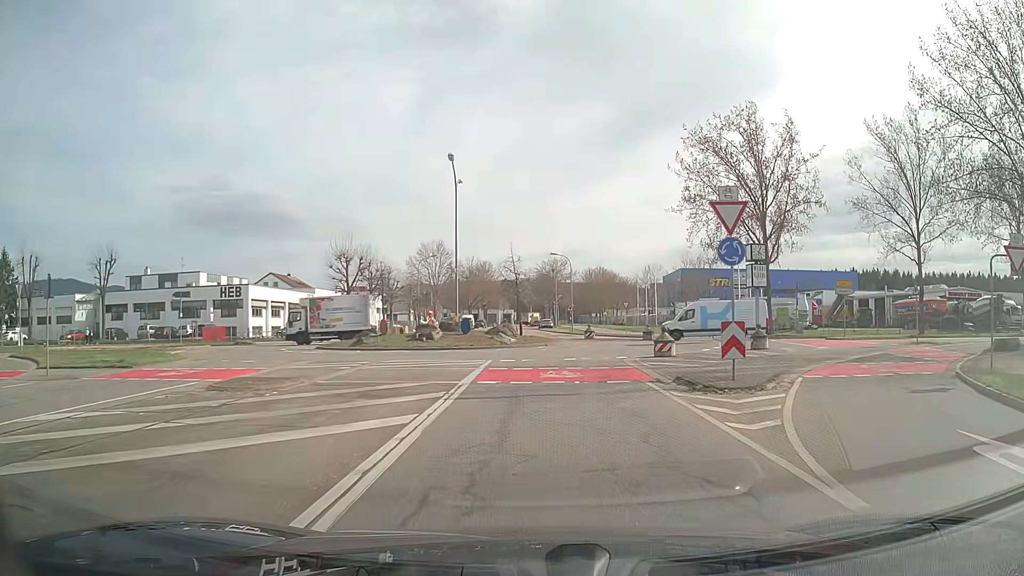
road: tertiary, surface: asphalt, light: Day
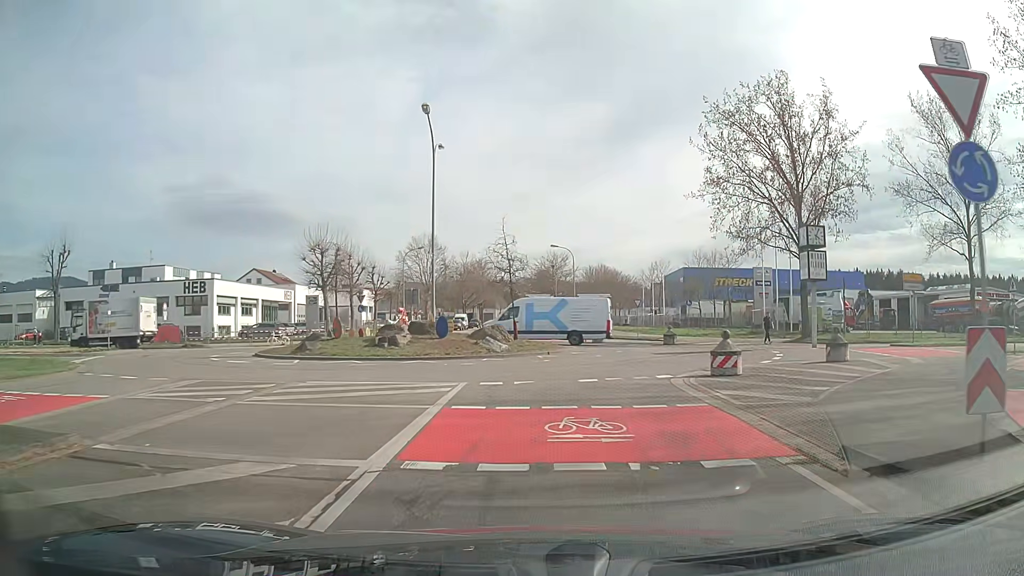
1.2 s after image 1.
(-0.1, +8.3) m; 0°
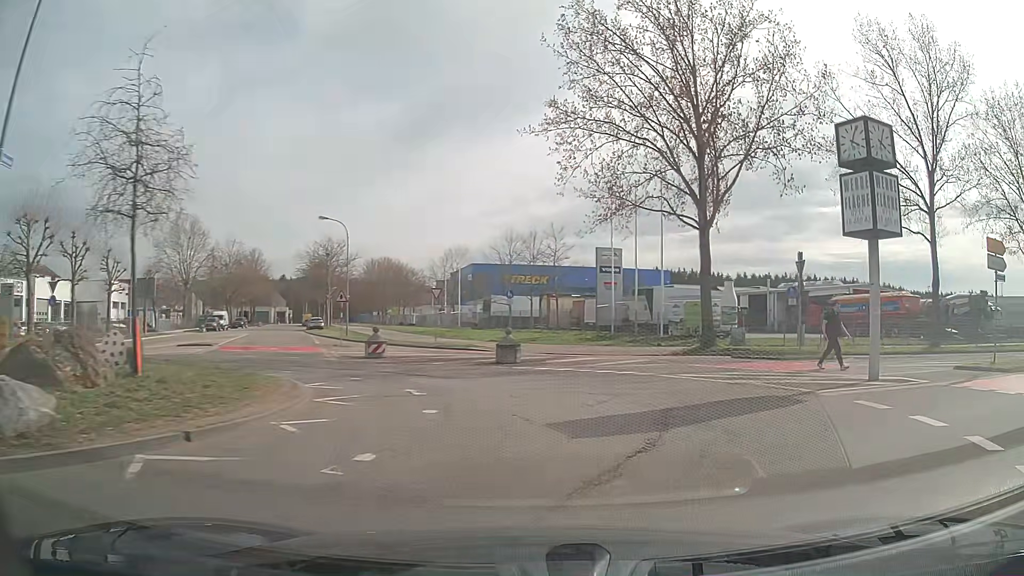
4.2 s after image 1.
(+1.4, +18.5) m; +19°
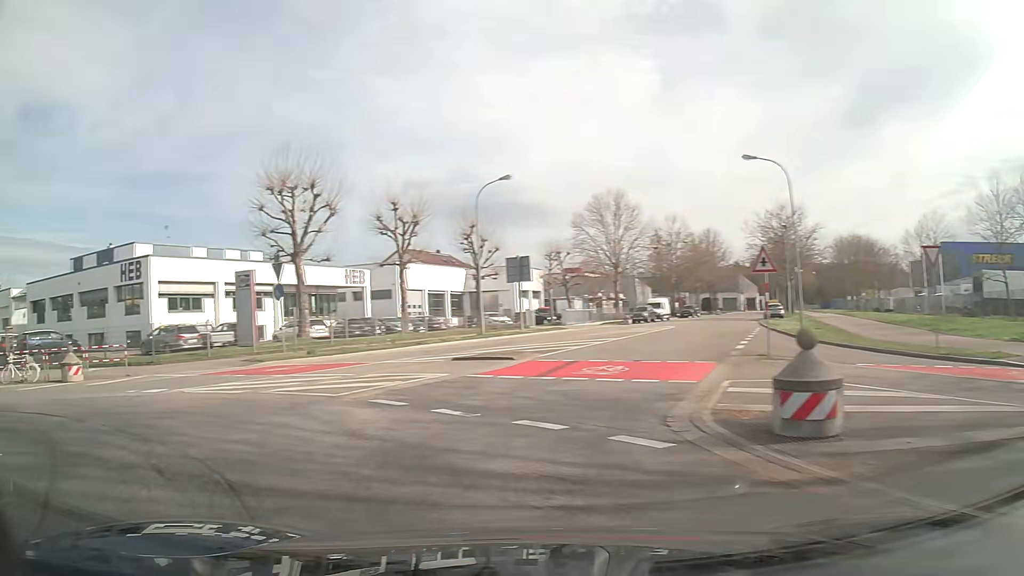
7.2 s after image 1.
(-2.5, +17.2) m; -42°
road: secondary
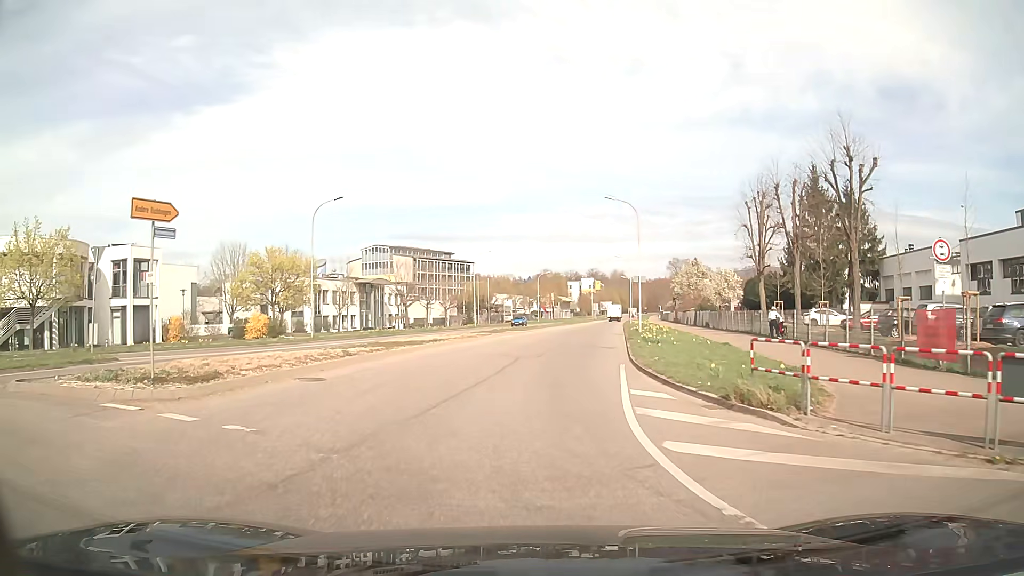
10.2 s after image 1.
(-12.6, +11.5) m; -78°
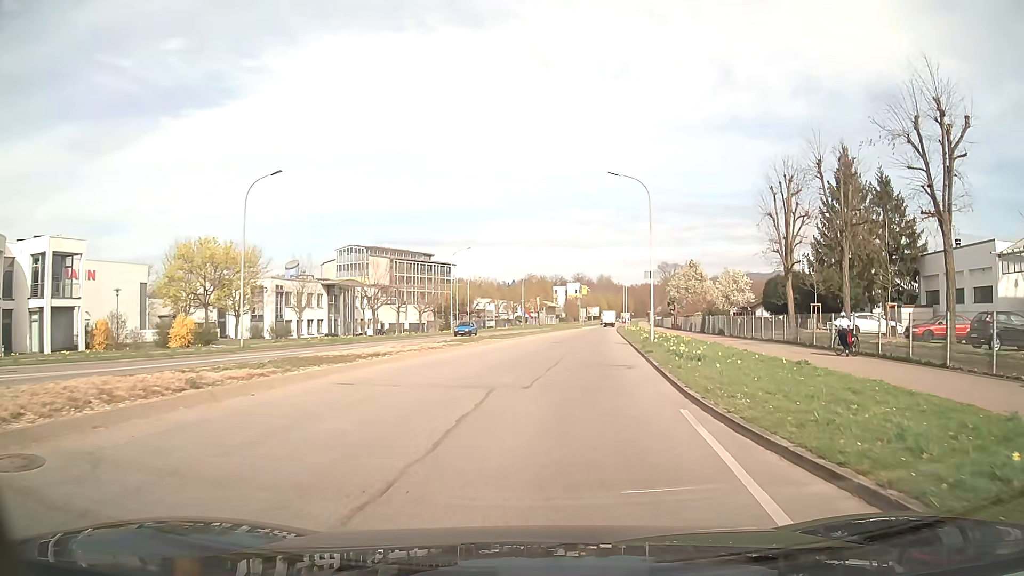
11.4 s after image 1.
(0.0, +9.5) m; +1°
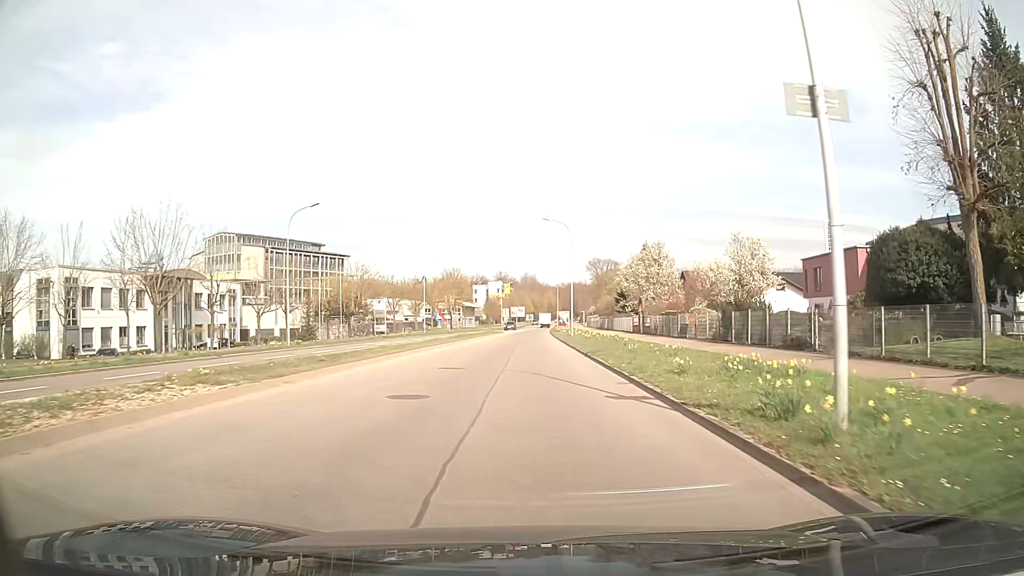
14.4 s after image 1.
(+2.4, +29.3) m; +7°
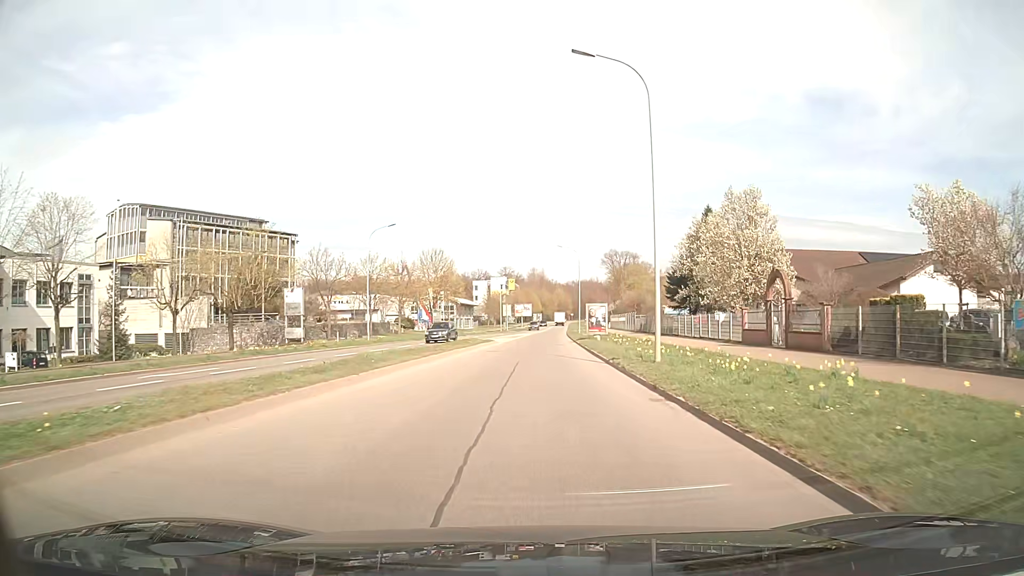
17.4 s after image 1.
(-0.1, +33.2) m; -1°
(0, +10) (0, +20) (0, +30) (0, +40) (+1, +50) (+1, +60) (+2, +70) (+2, +80) (+3, +90) (+3, +100) m
